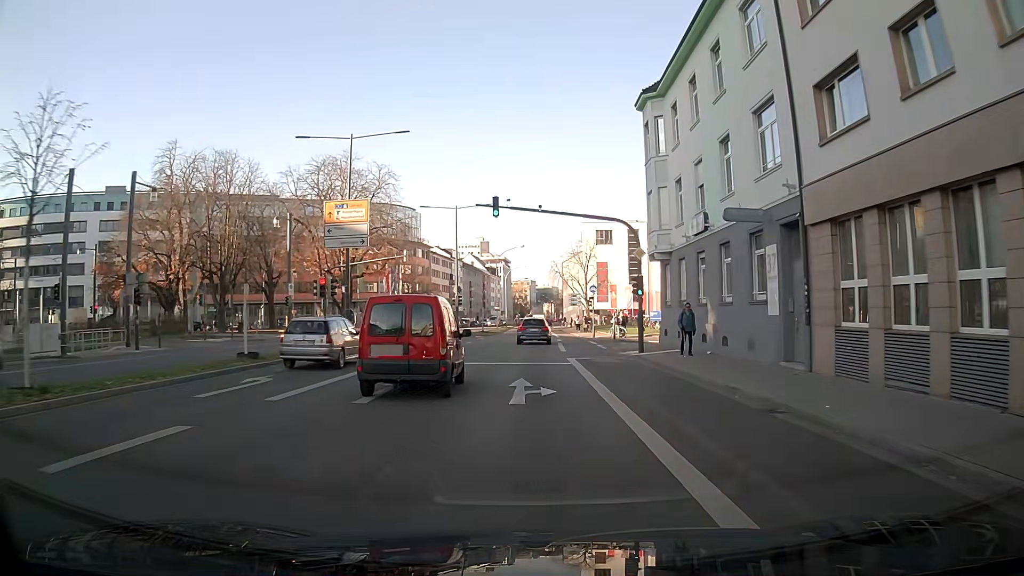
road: primary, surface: asphalt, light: Day
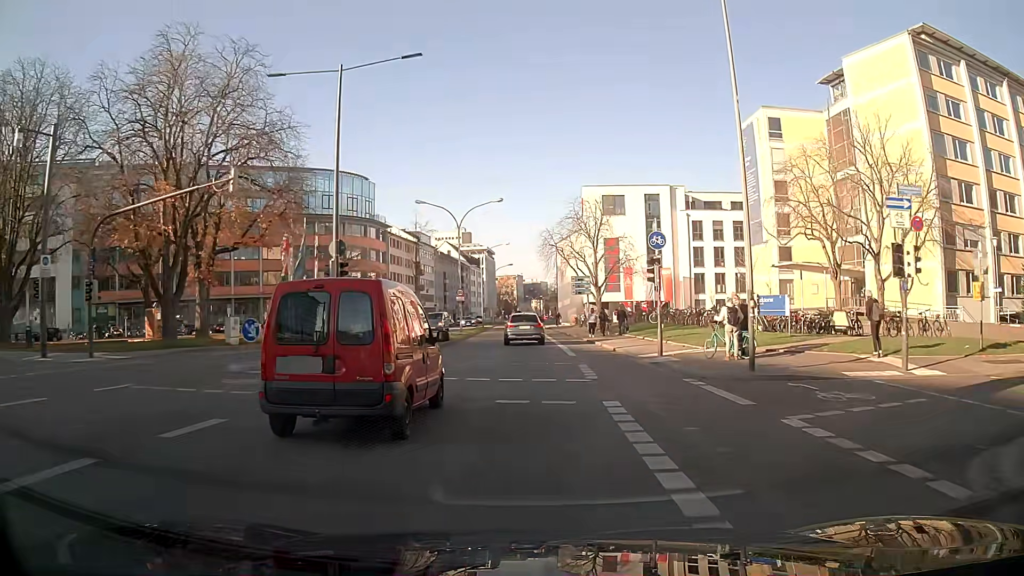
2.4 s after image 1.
(+0.3, +29.5) m; +1°
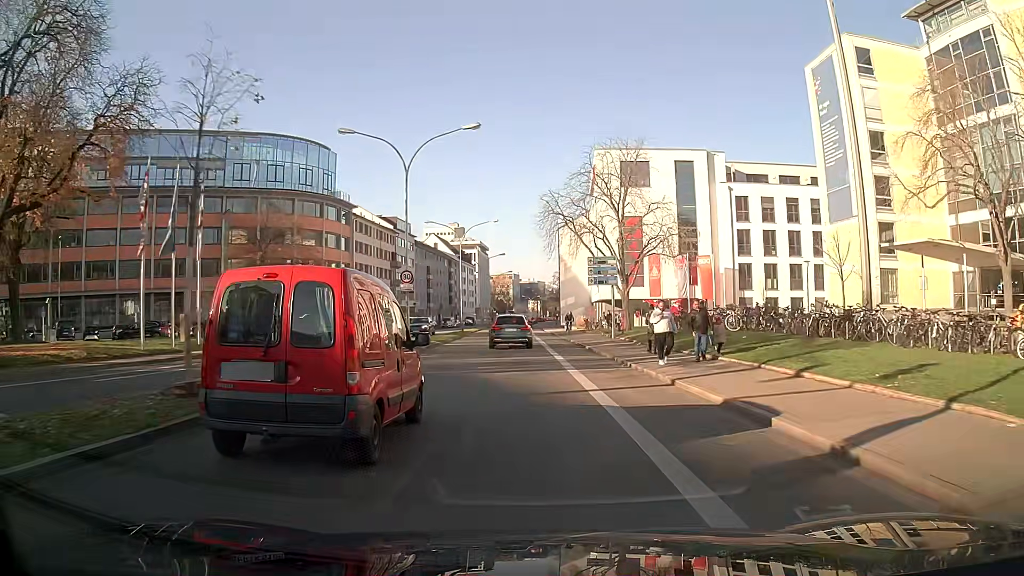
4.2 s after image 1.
(0.0, +20.0) m; 0°
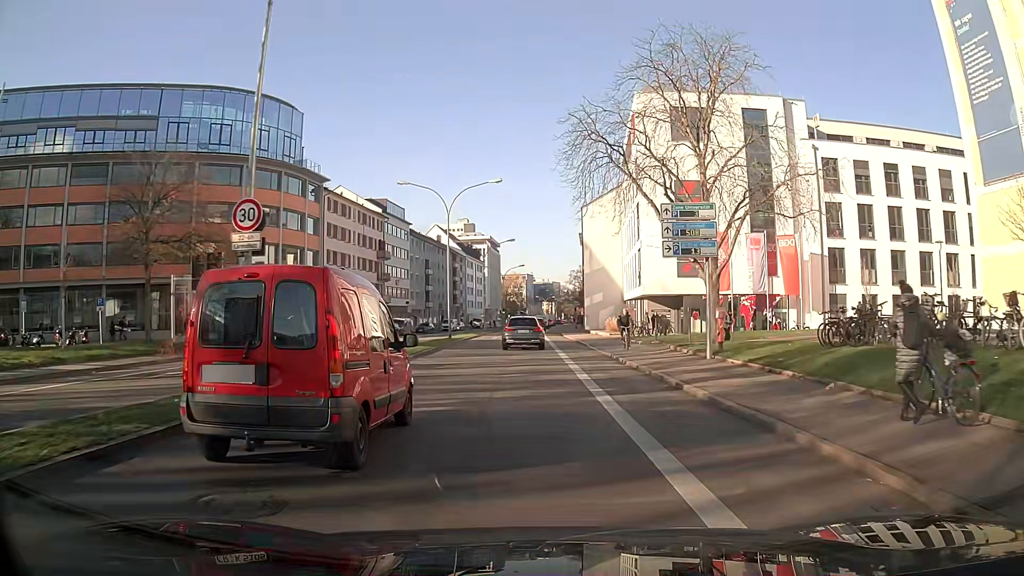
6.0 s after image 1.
(-0.3, +18.2) m; -1°
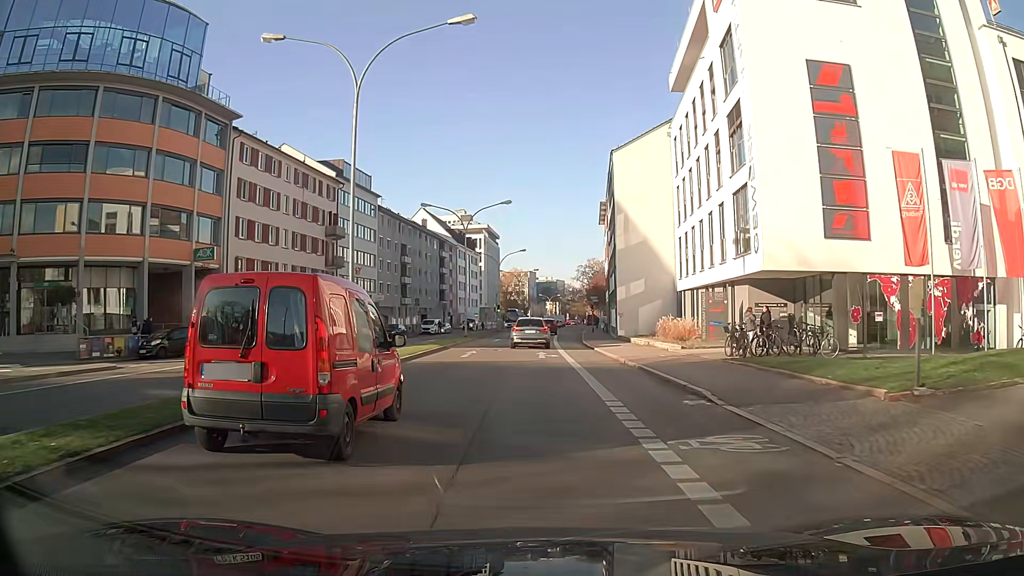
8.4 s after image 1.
(-0.3, +23.8) m; -1°
(0, +10) (0, +20) (+1, +30) (+1, +40) (+1, +50) (+1, +60) (+1, +70) (+2, +80) (+2, +90) (+3, +100) m
